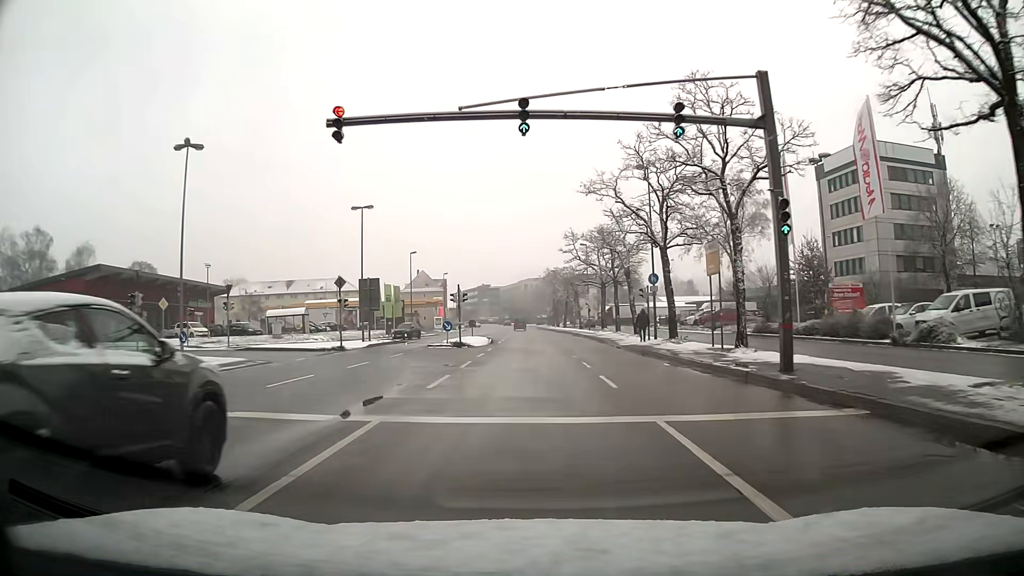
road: primary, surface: asphalt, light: Day
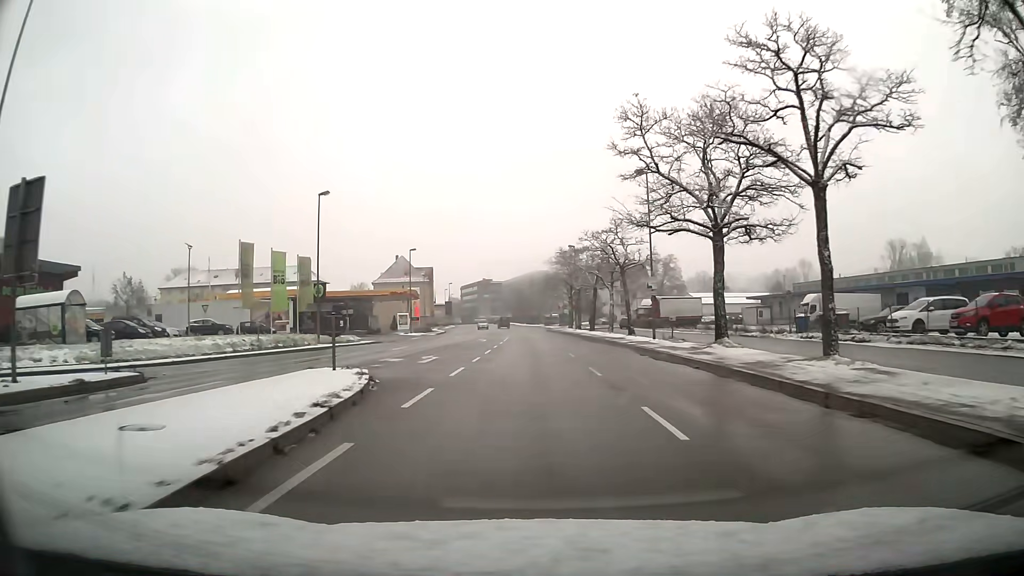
(-0.2, +39.1) m; 0°
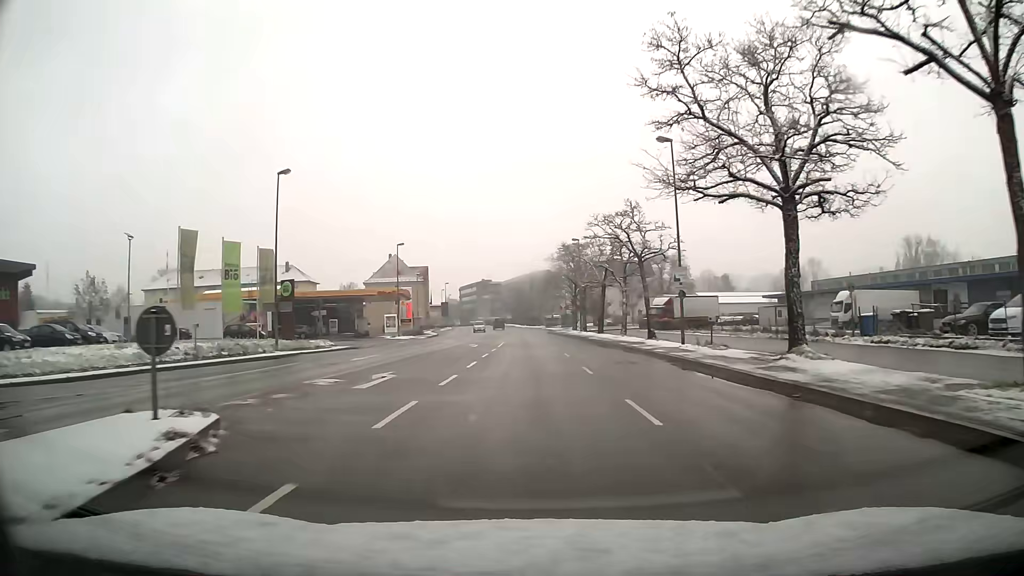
(0.0, +7.8) m; 0°
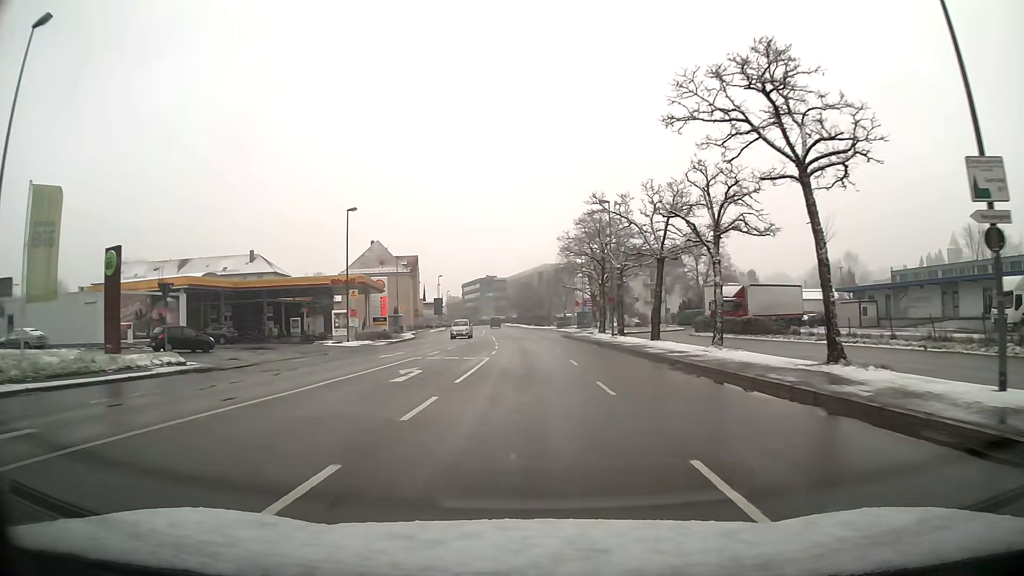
(-0.1, +23.3) m; -1°
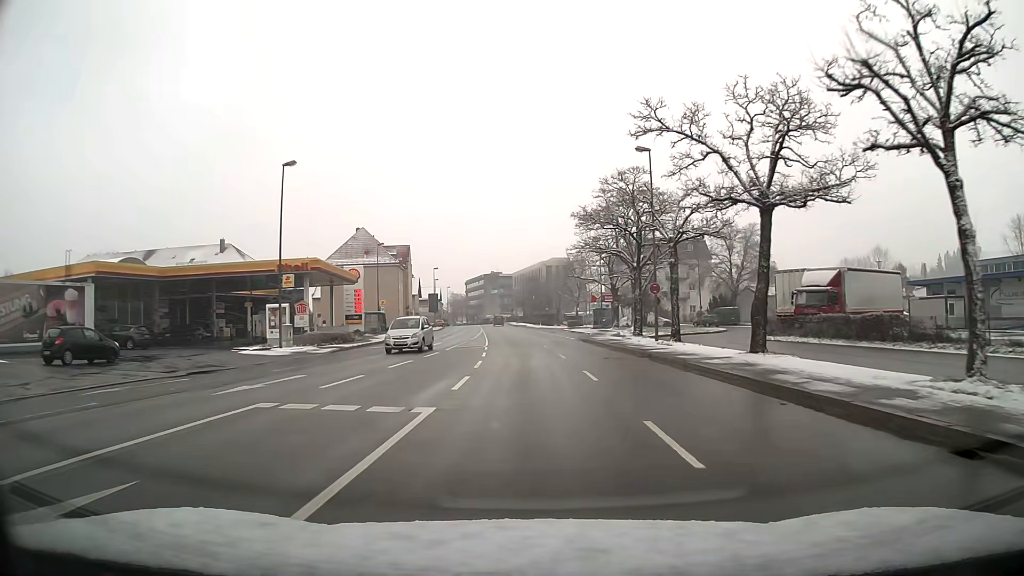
(-0.1, +15.5) m; -1°
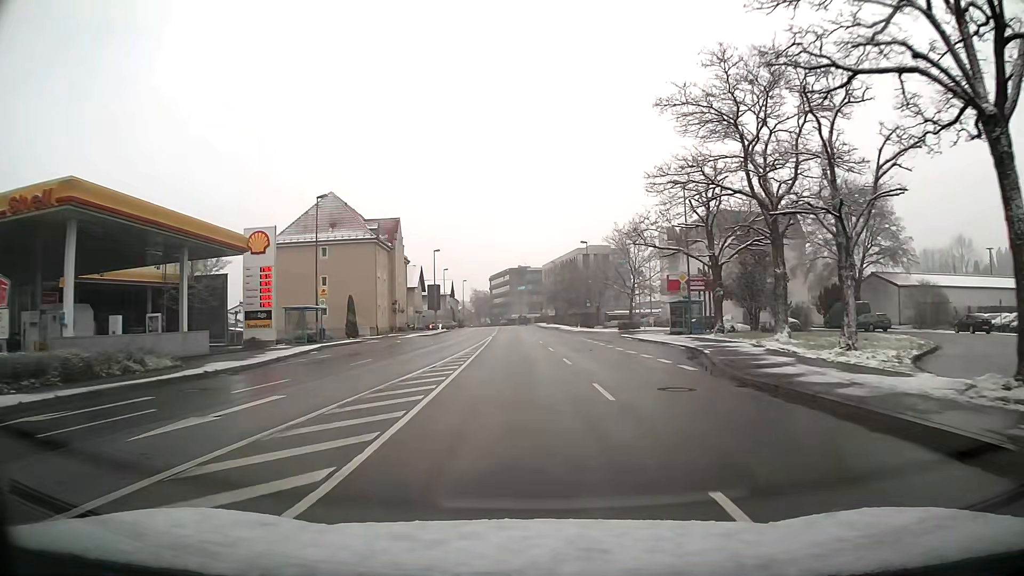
(-0.7, +30.8) m; -3°
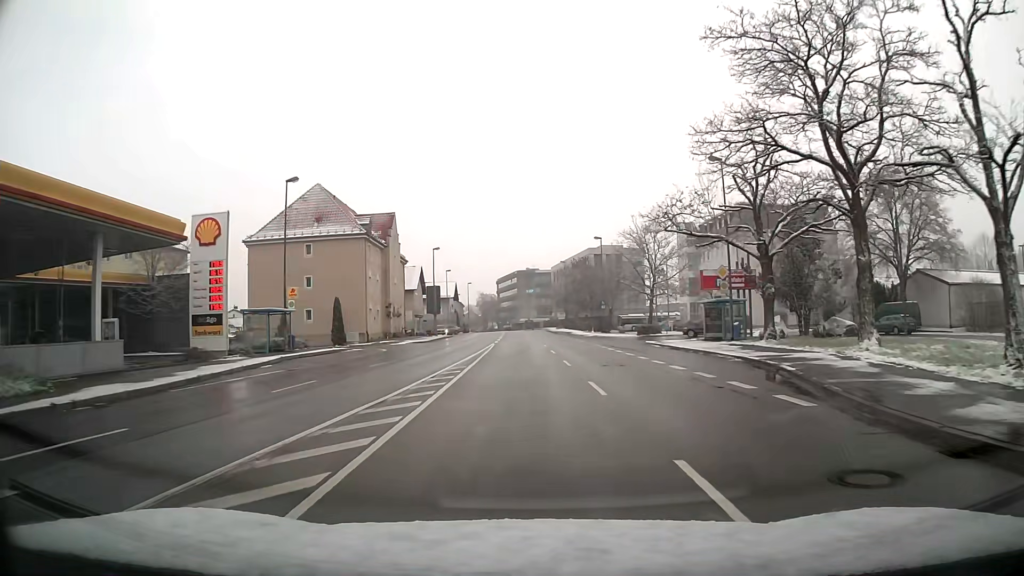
(0.0, +7.7) m; 0°
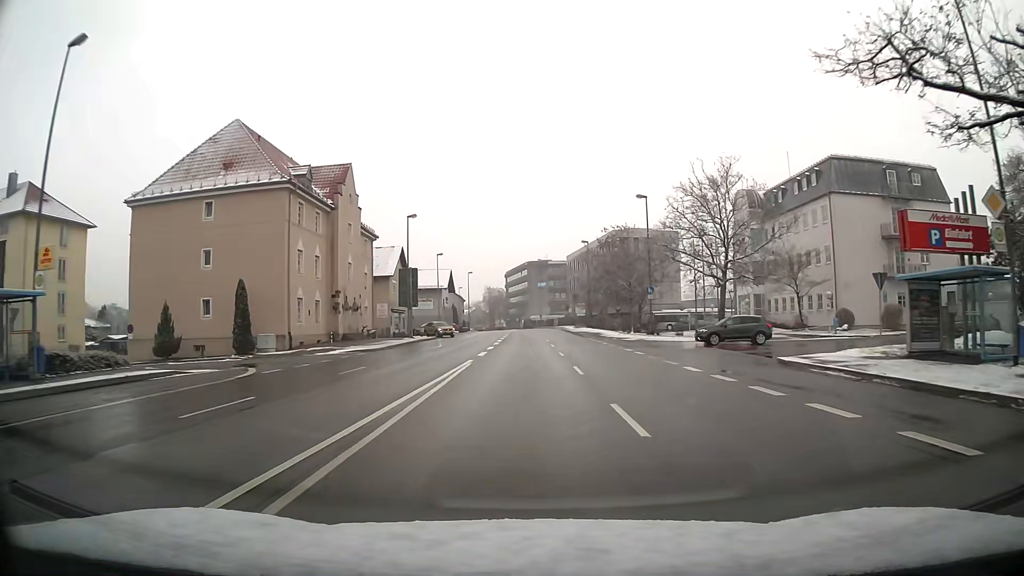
(-0.2, +22.8) m; -1°
(0, +10) (0, +20) (0, +30) (0, +40) (0, +50) (0, +60) (0, +70) (0, +80) (+1, +90) (+1, +100) m
